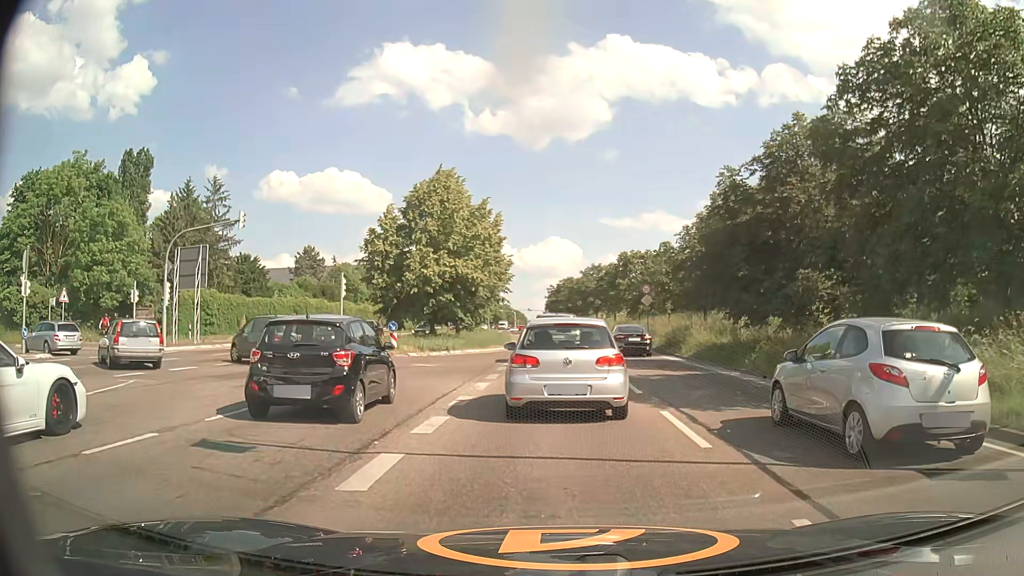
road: primary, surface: asphalt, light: Day
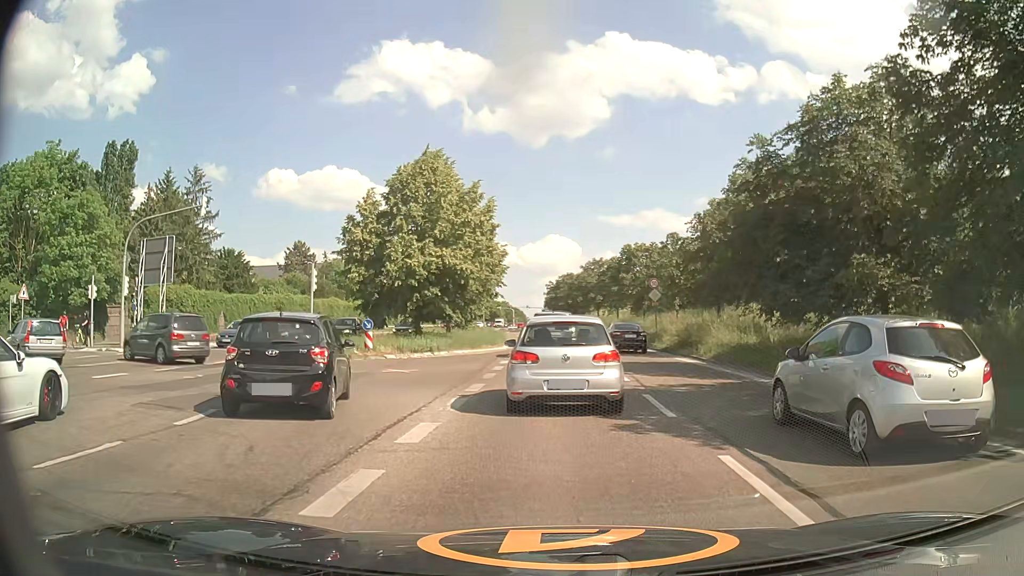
(0.0, +3.9) m; 0°
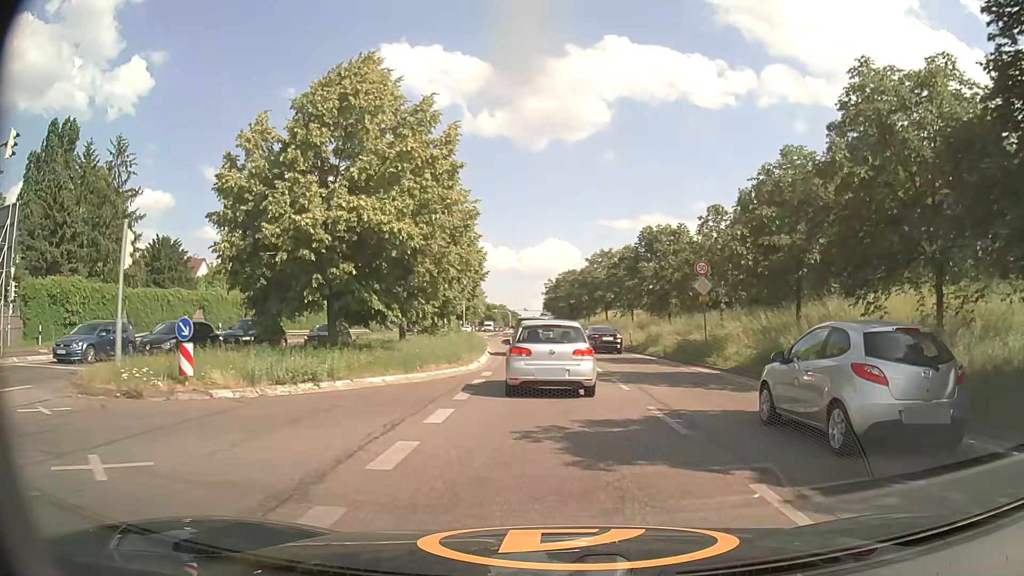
(0.0, +13.5) m; 0°
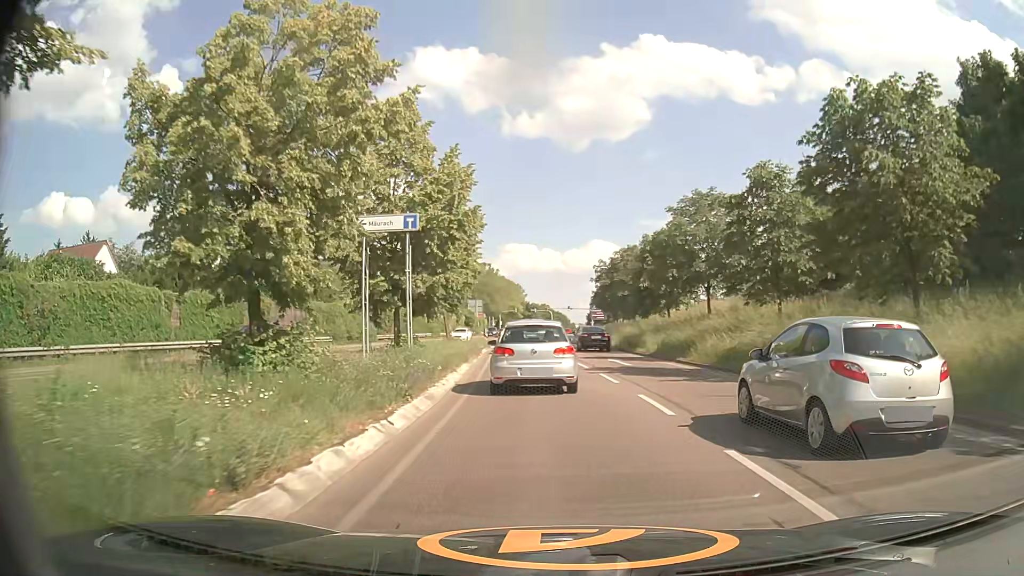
(-0.6, +28.9) m; -3°
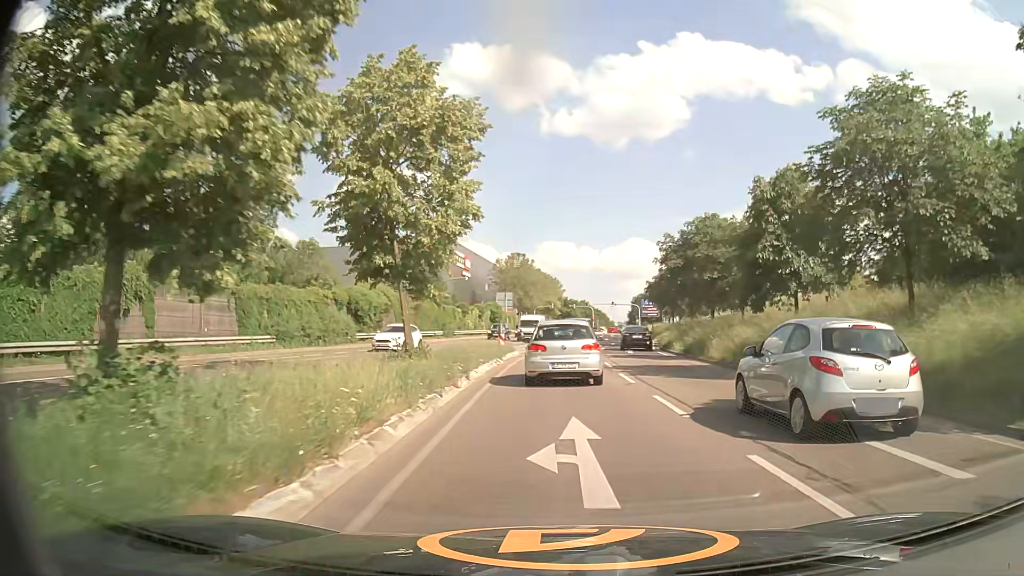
(-0.8, +18.5) m; -4°
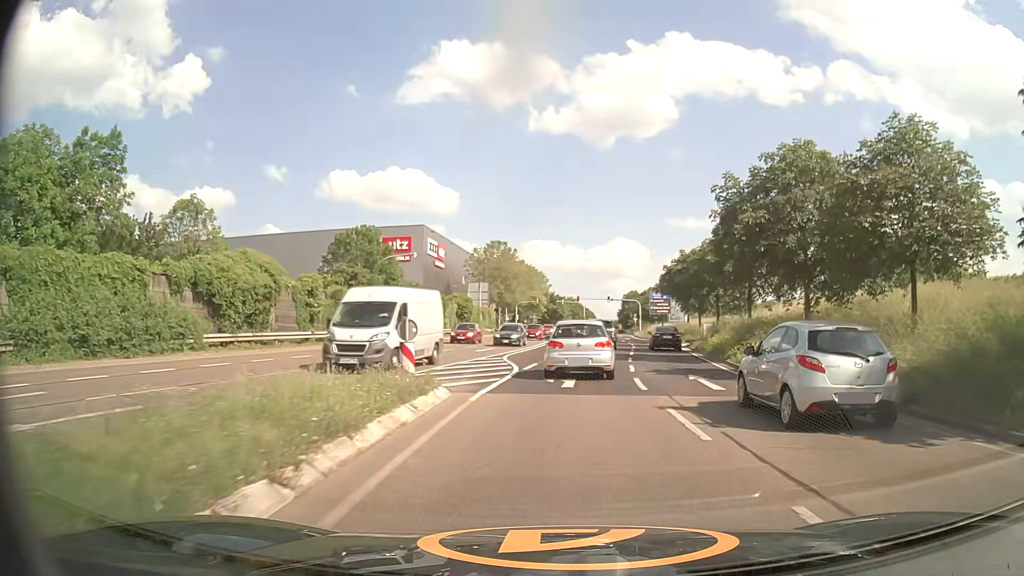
(+0.1, +20.2) m; +1°
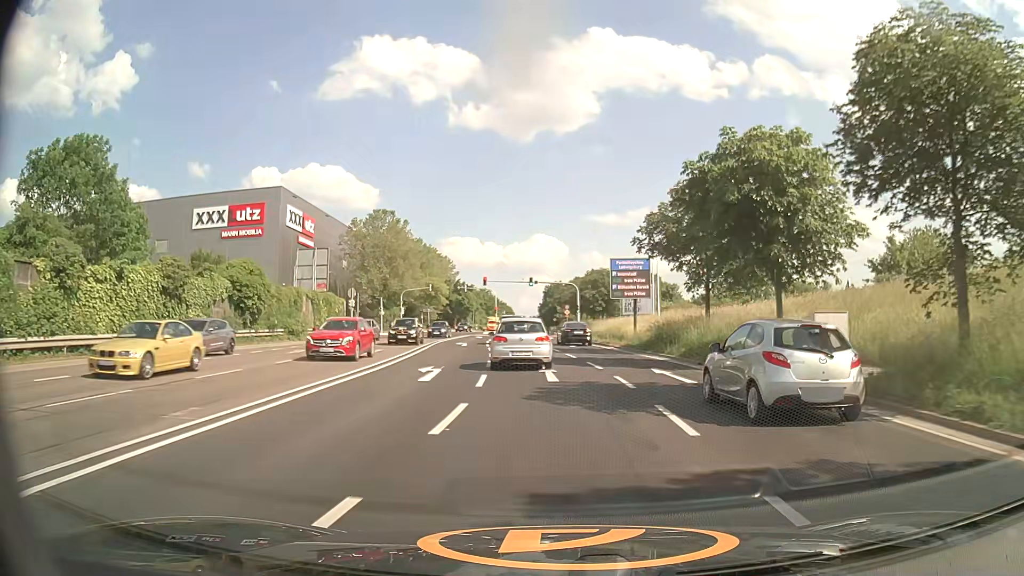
(+2.8, +36.6) m; +8°
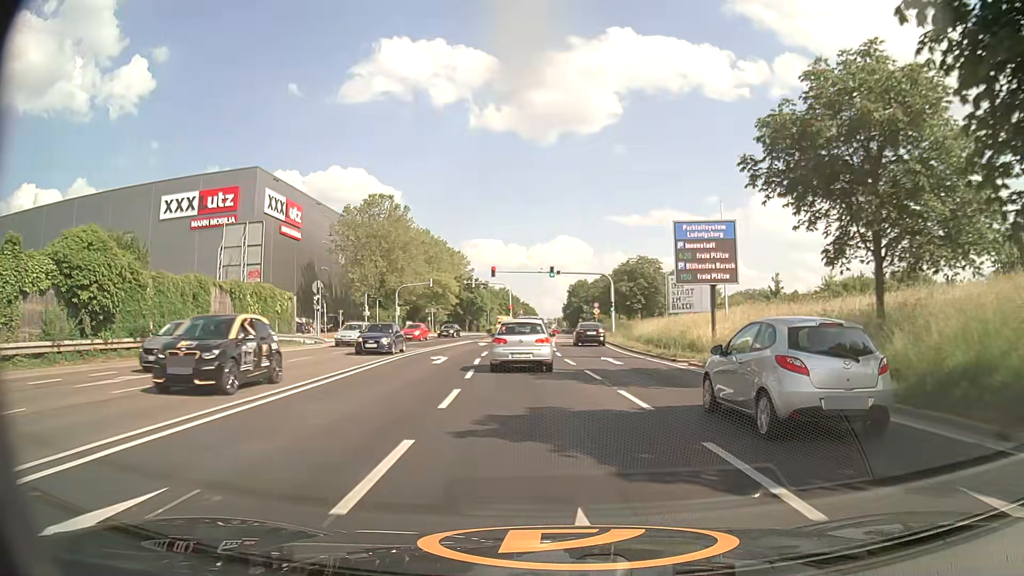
(-0.2, +15.6) m; -2°
(0, +10) (-1, +20) (-1, +30) (-2, +40) (-2, +50) (-2, +60) (-2, +70) (-2, +80) (-2, +90) (-2, +100) m
